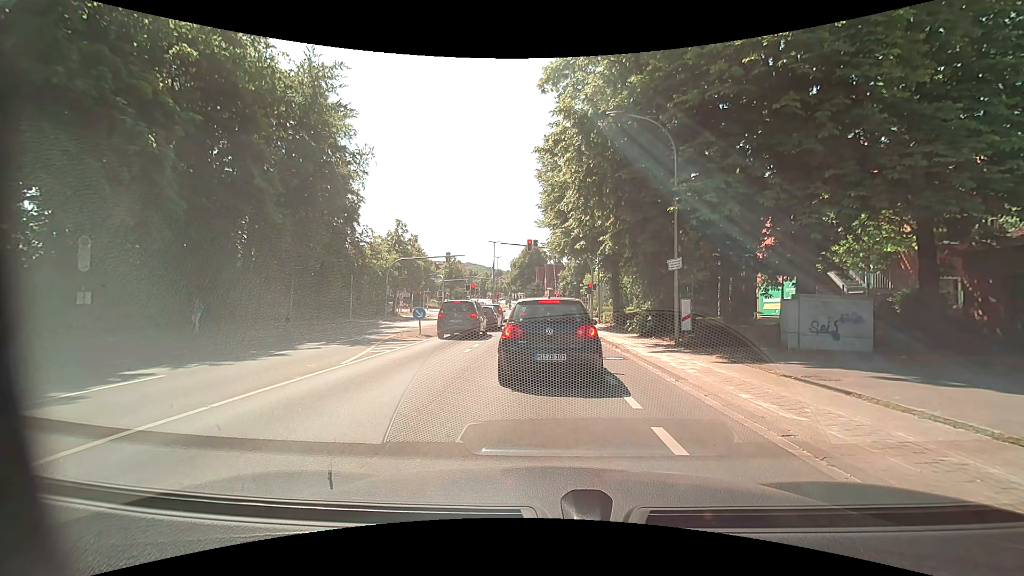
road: tertiary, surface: asphalt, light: Day
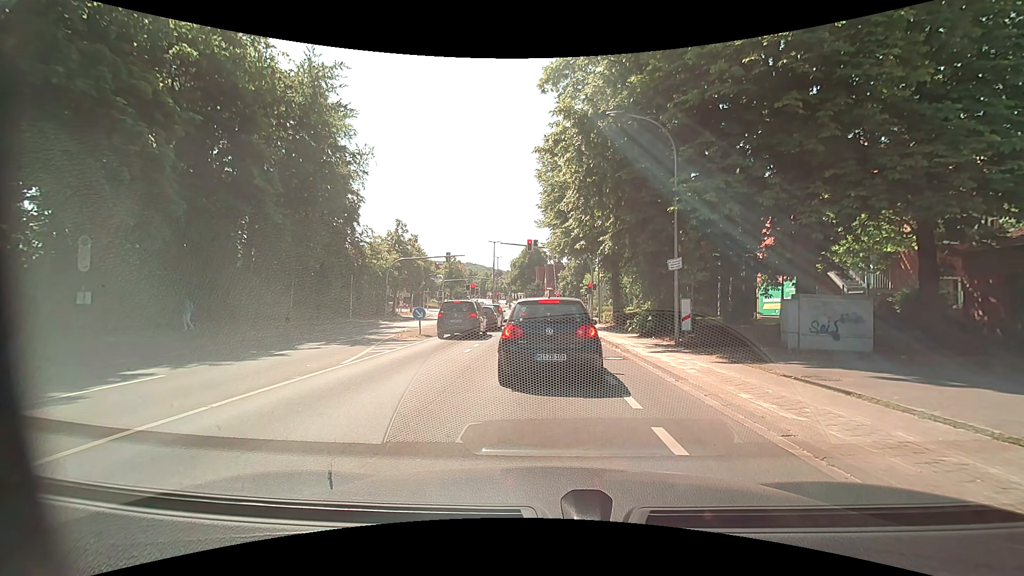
(0.0, 0.0) m; 0°
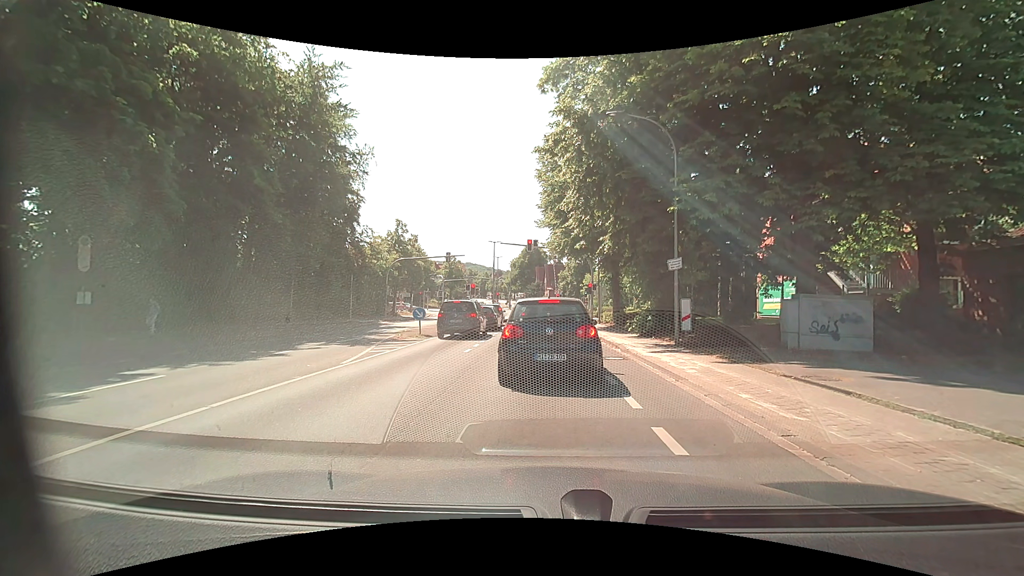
(0.0, 0.0) m; 0°
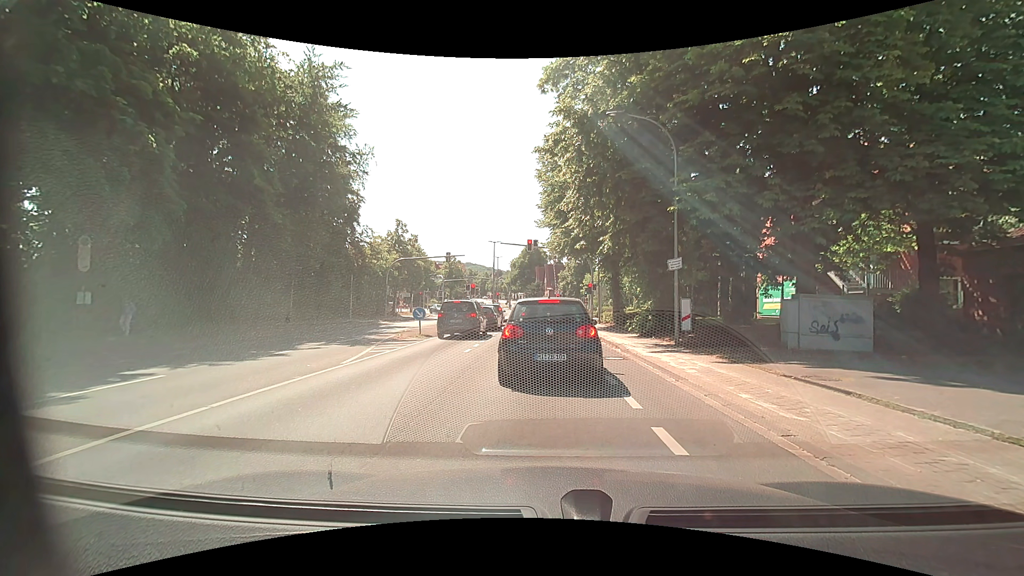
(0.0, 0.0) m; 0°
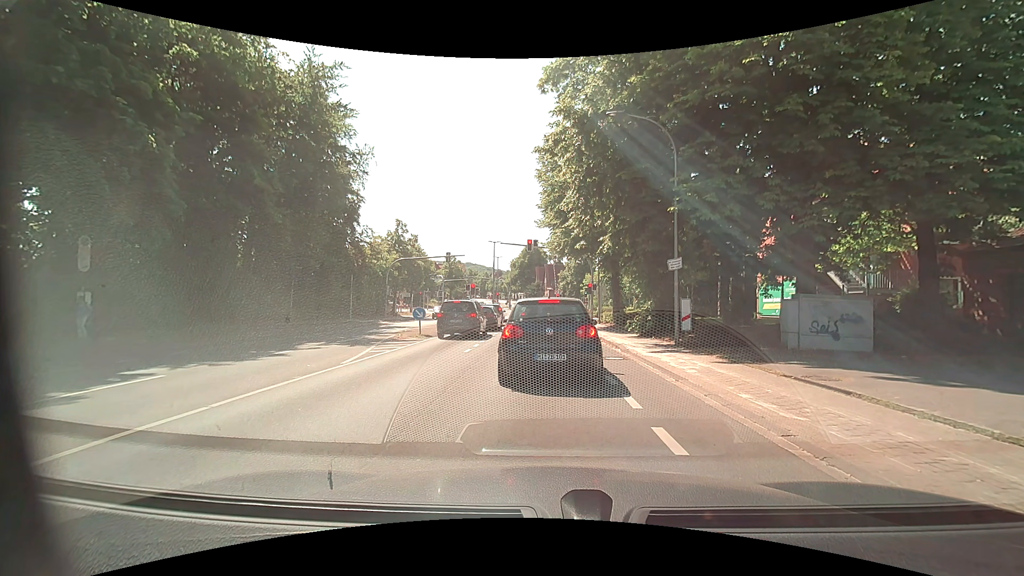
(0.0, 0.0) m; 0°
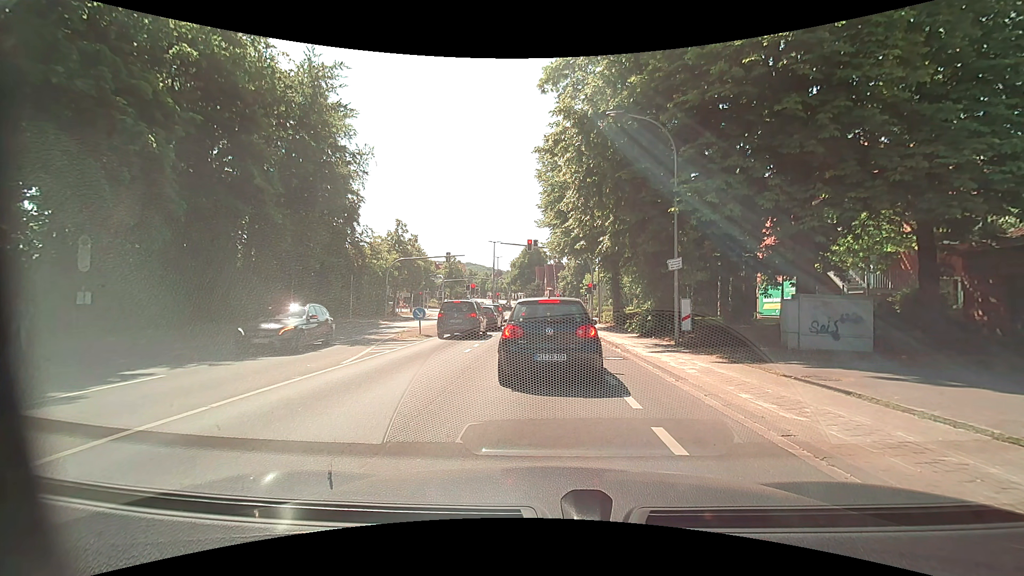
(0.0, 0.0) m; 0°
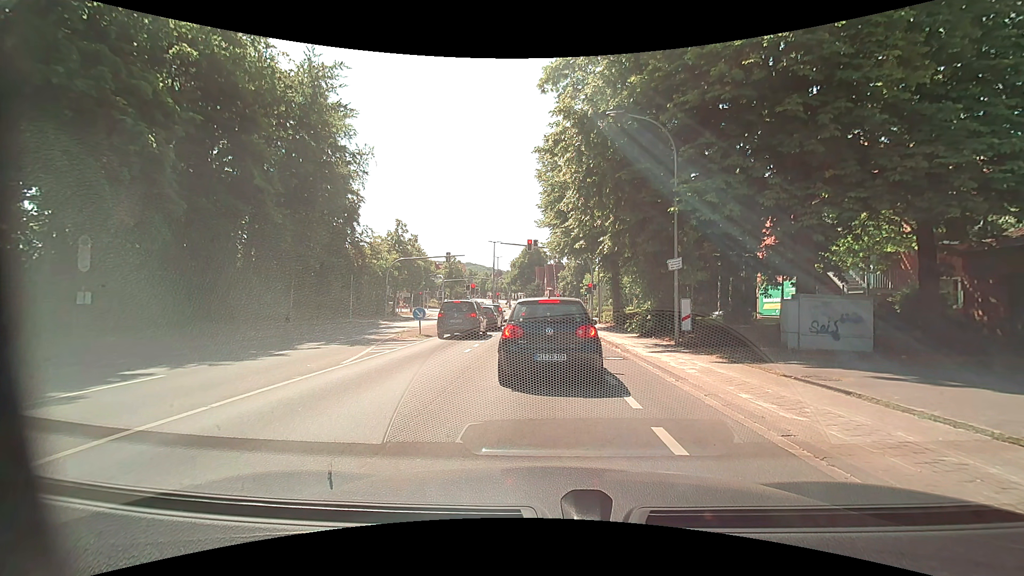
(0.0, 0.0) m; 0°
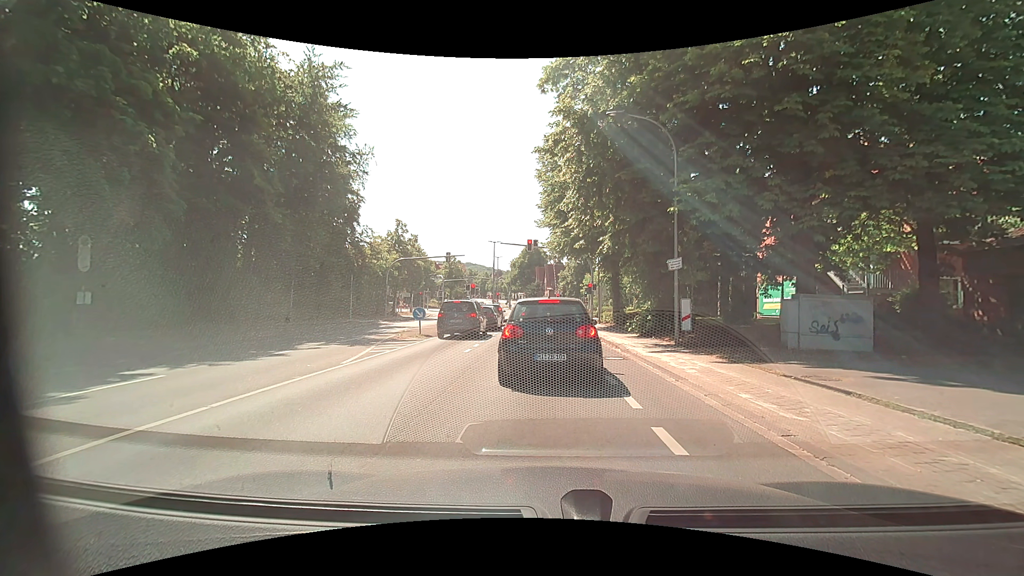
(0.0, 0.0) m; 0°
(0, +10) (0, +20) (0, +30) (0, +40) (-1, +50) (-1, +60) (-1, +70) (-2, +80) (-3, +90) (-3, +100) m
